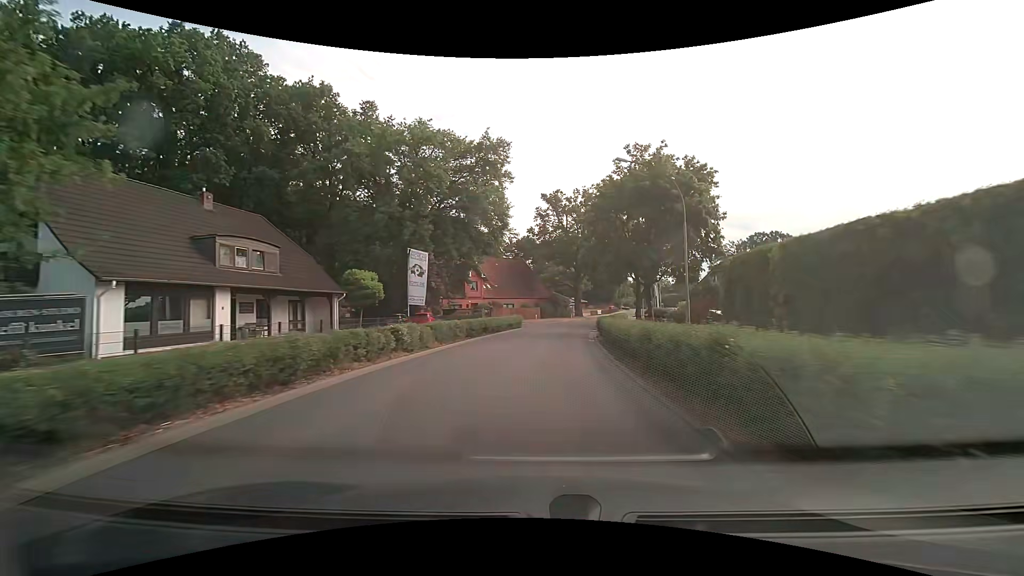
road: secondary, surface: asphalt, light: Day
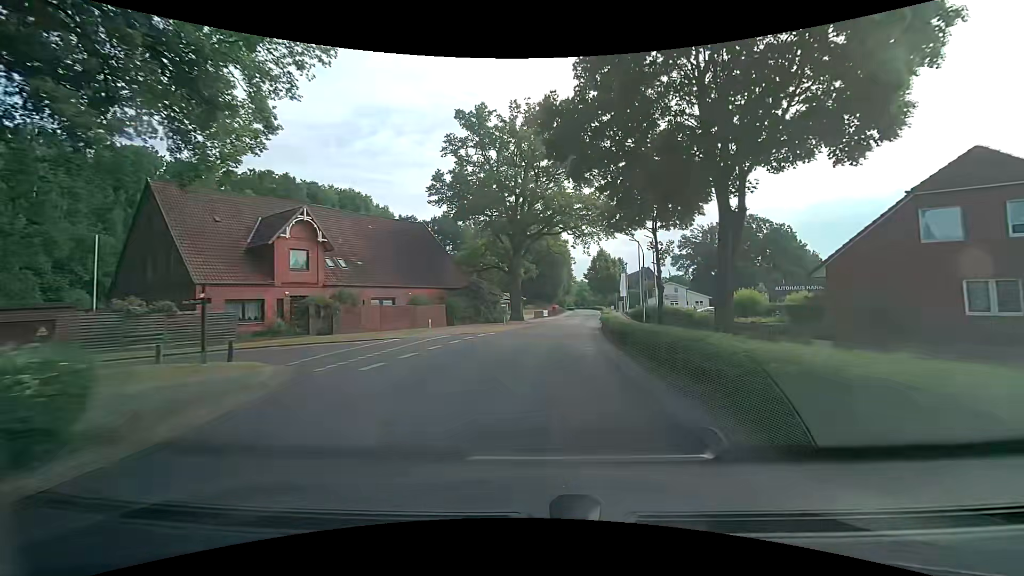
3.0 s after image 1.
(+2.6, +39.1) m; +7°
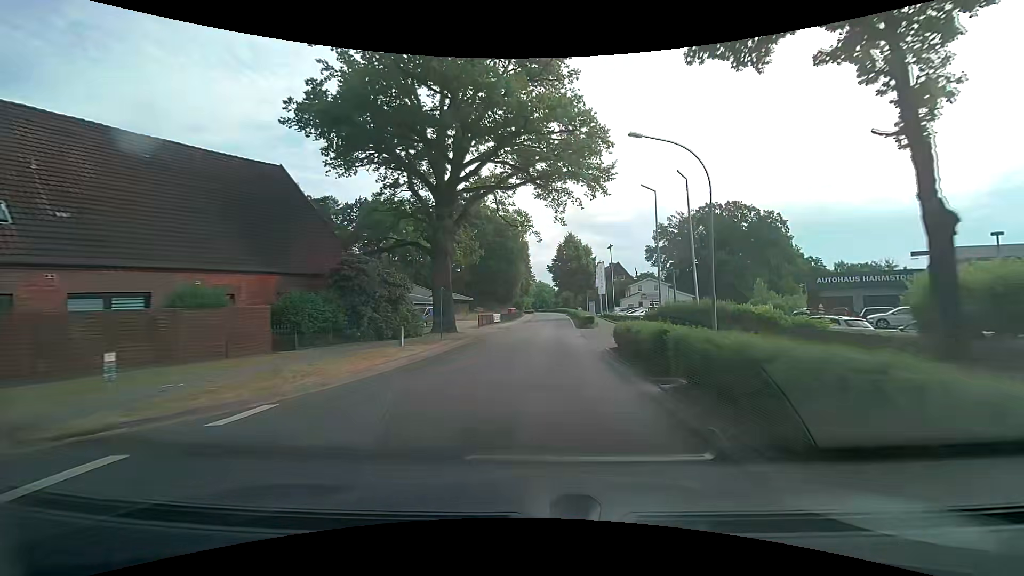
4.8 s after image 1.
(+1.1, +22.8) m; +6°
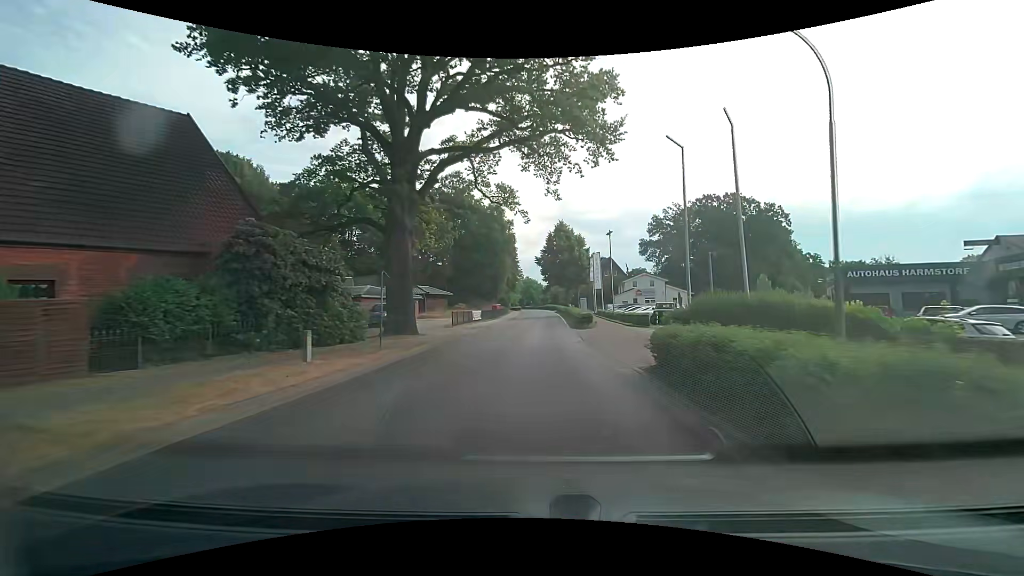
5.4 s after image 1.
(+0.1, +7.5) m; +1°
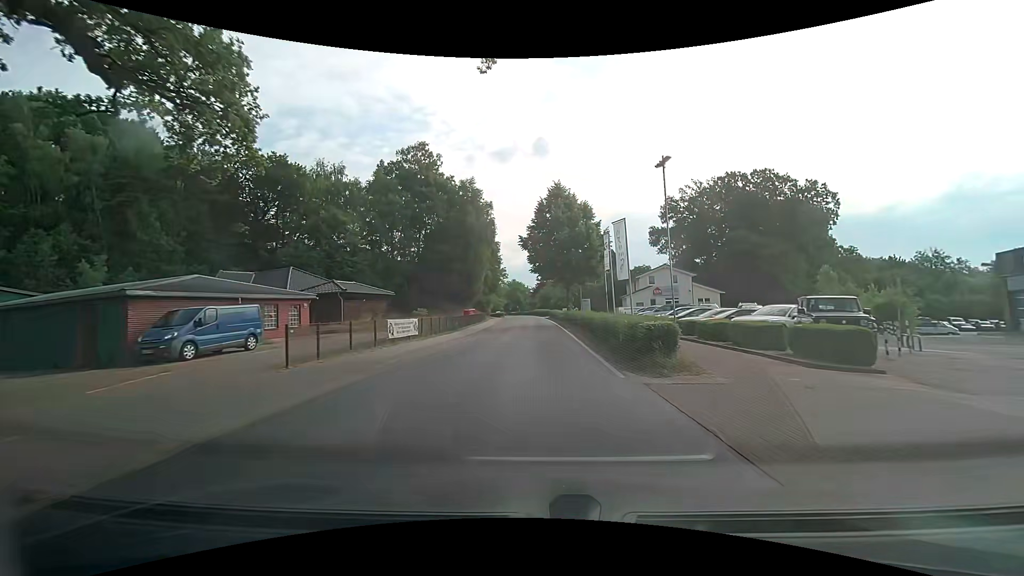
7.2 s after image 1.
(+0.5, +22.4) m; +2°
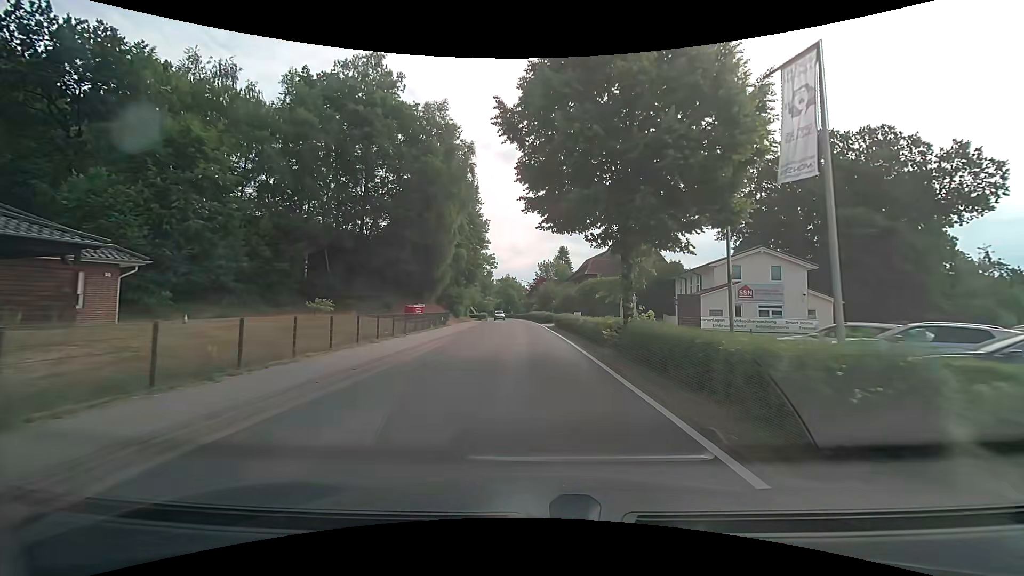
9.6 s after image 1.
(+0.3, +29.2) m; +1°
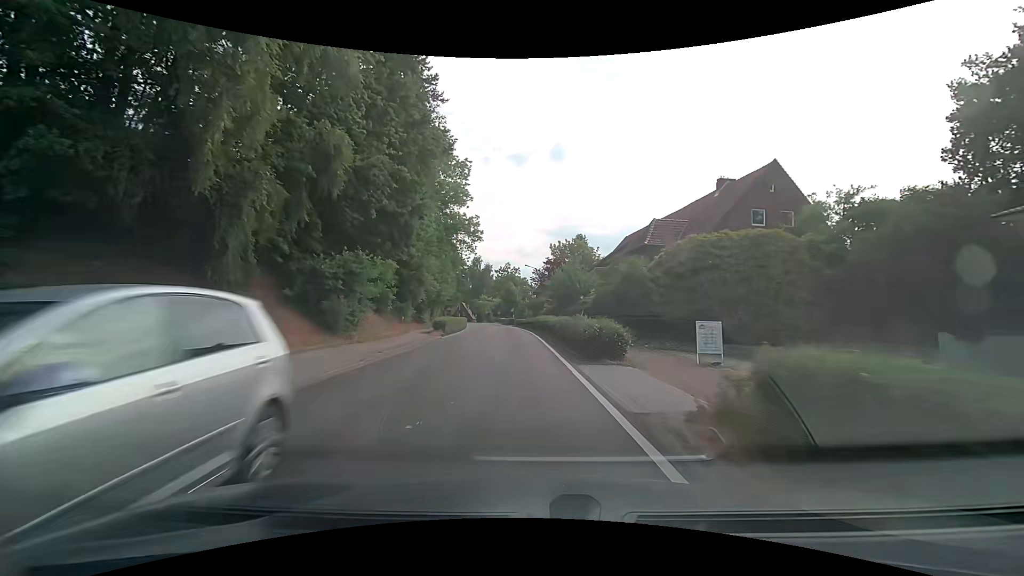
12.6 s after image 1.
(0.0, +36.2) m; -1°
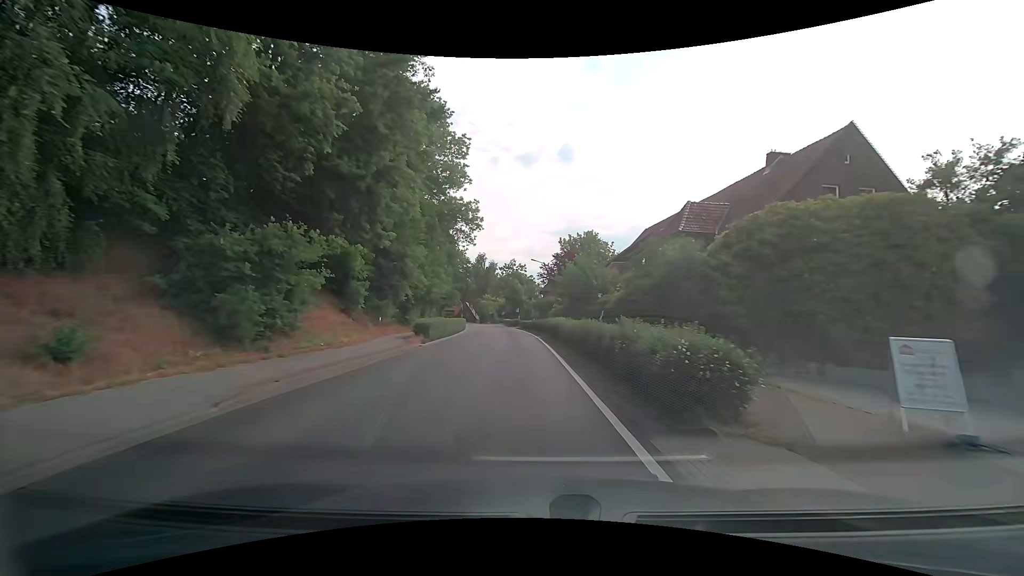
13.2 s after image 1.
(-0.1, +7.2) m; -1°
(0, +10) (0, +20) (-1, +30) (-1, +40) (-2, +50) (-3, +60) (-5, +70) (-6, +80) (-9, +89) (-12, +99) m
